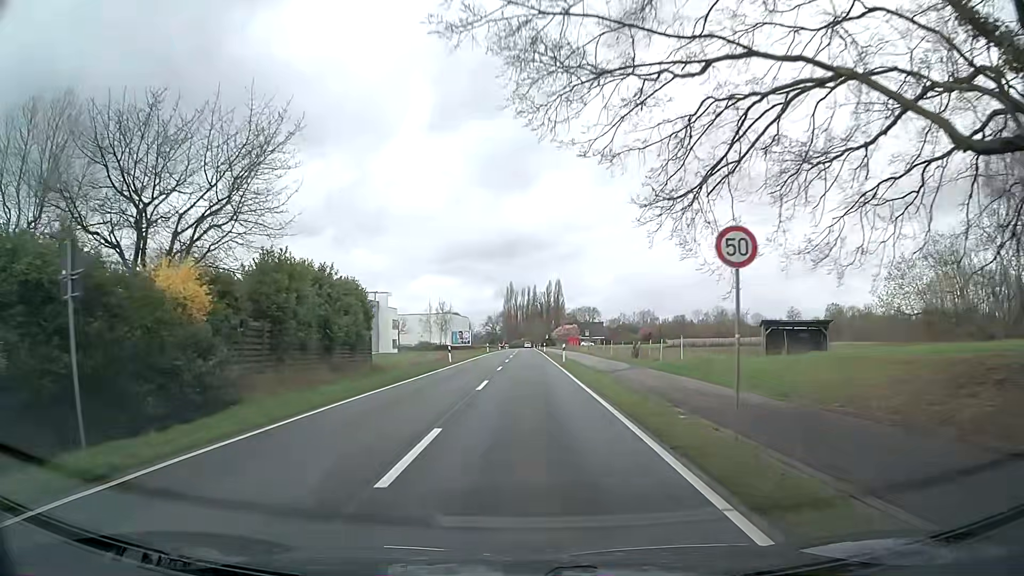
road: secondary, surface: asphalt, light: Day
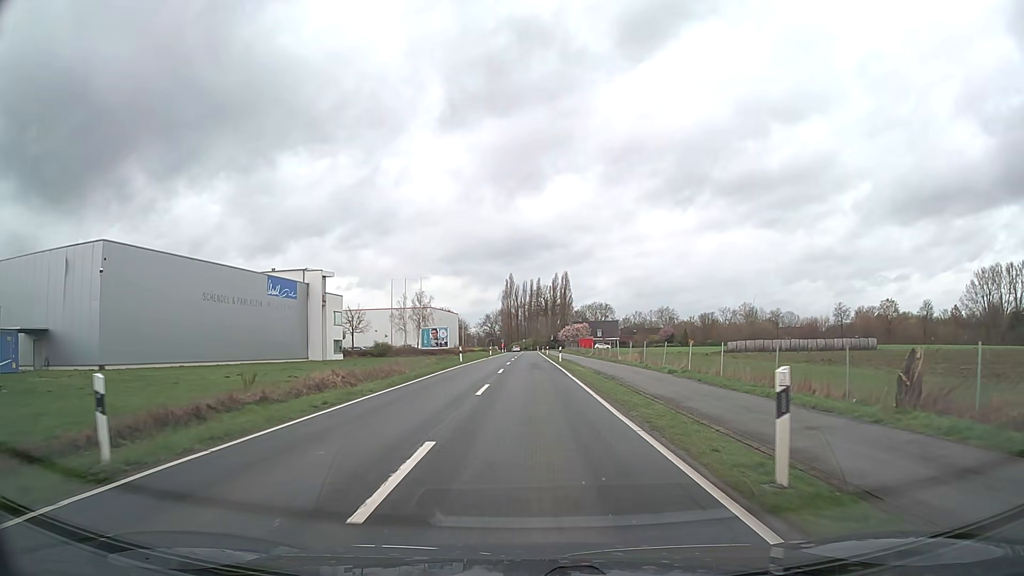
(+0.1, +37.6) m; 0°
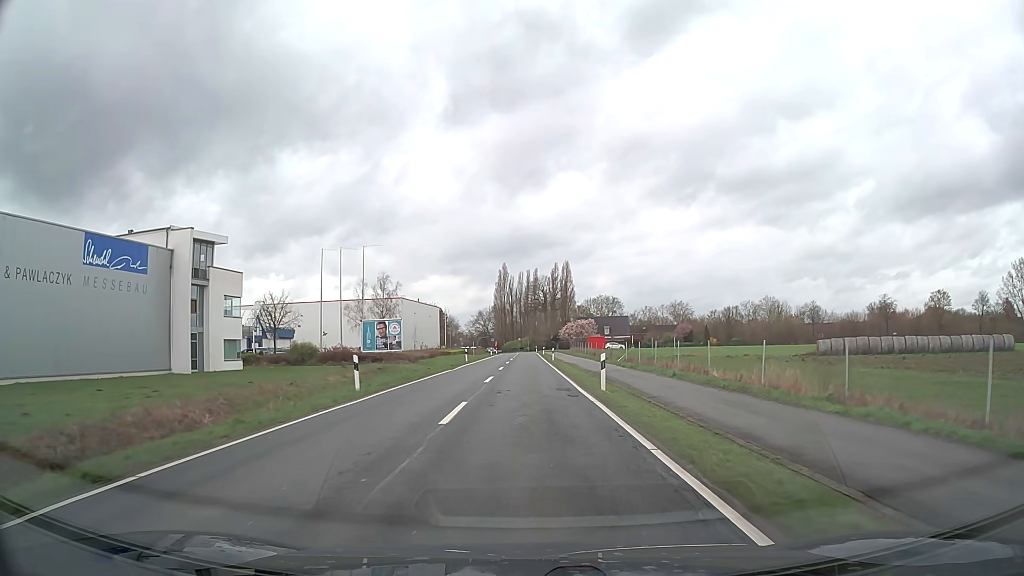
(+0.1, +30.2) m; 0°
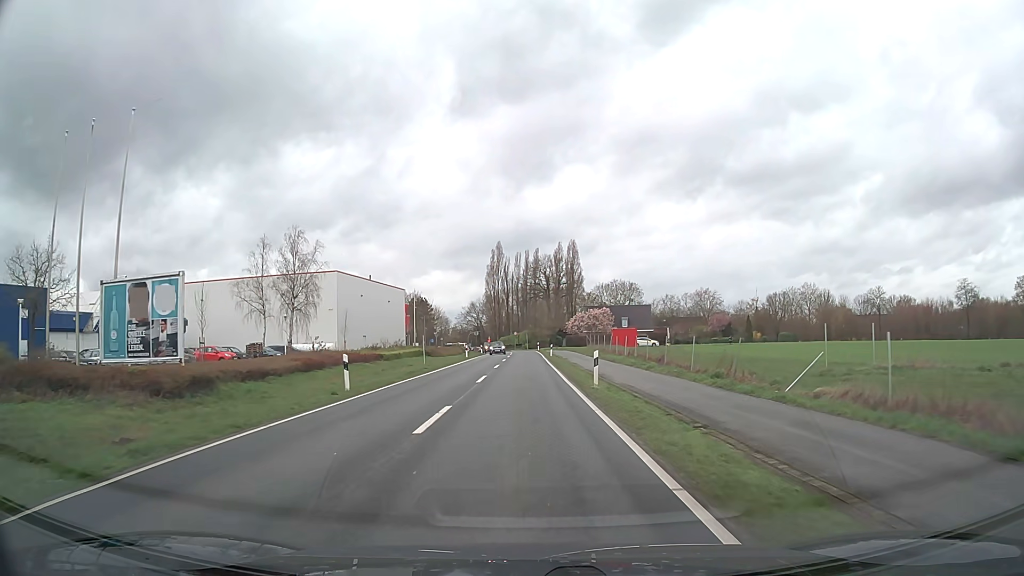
(0.0, +37.9) m; 0°
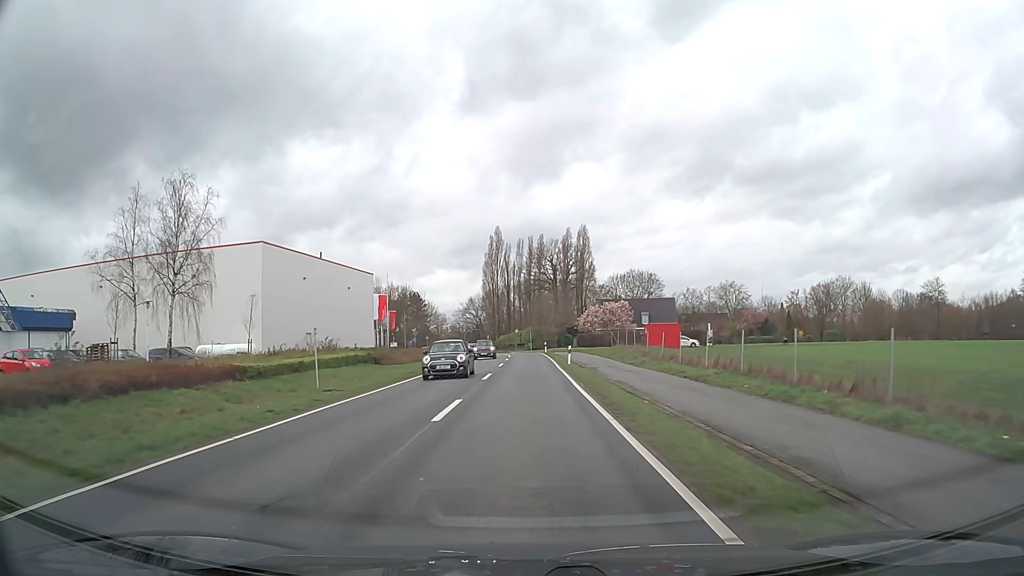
(-0.1, +22.9) m; 0°
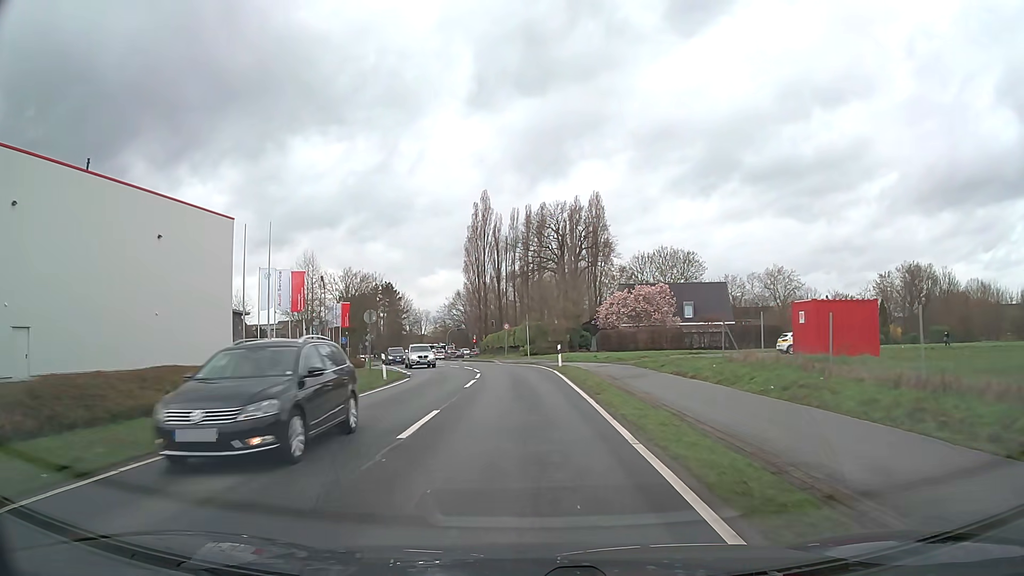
(+0.2, +38.3) m; 0°
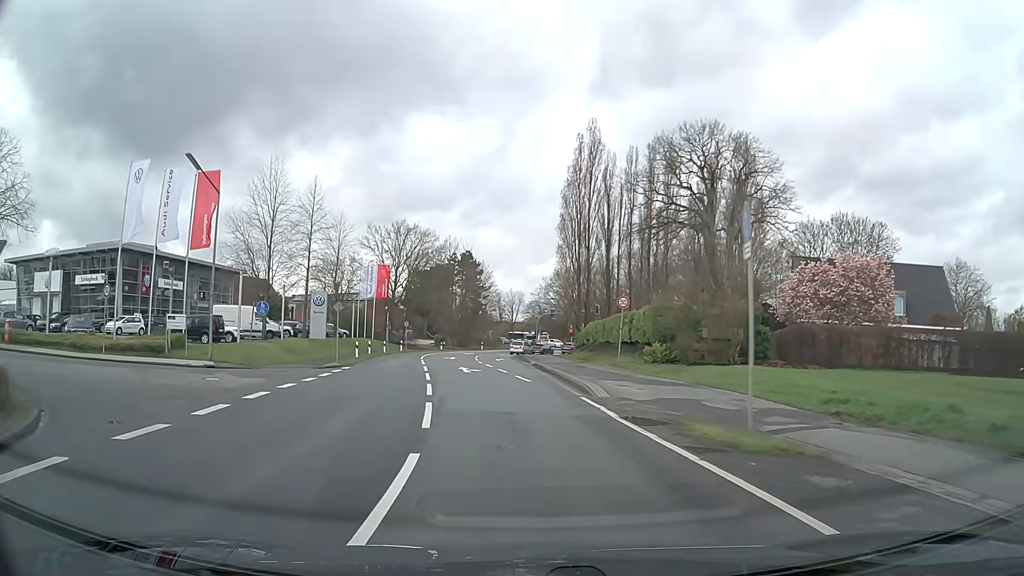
(-1.2, +35.9) m; -8°
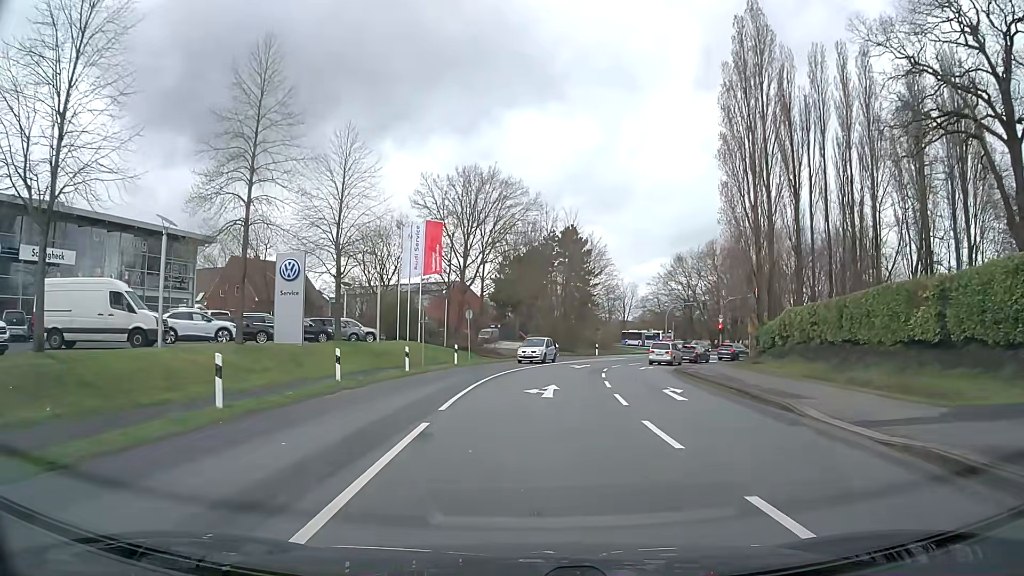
(-3.4, +31.5) m; -9°
